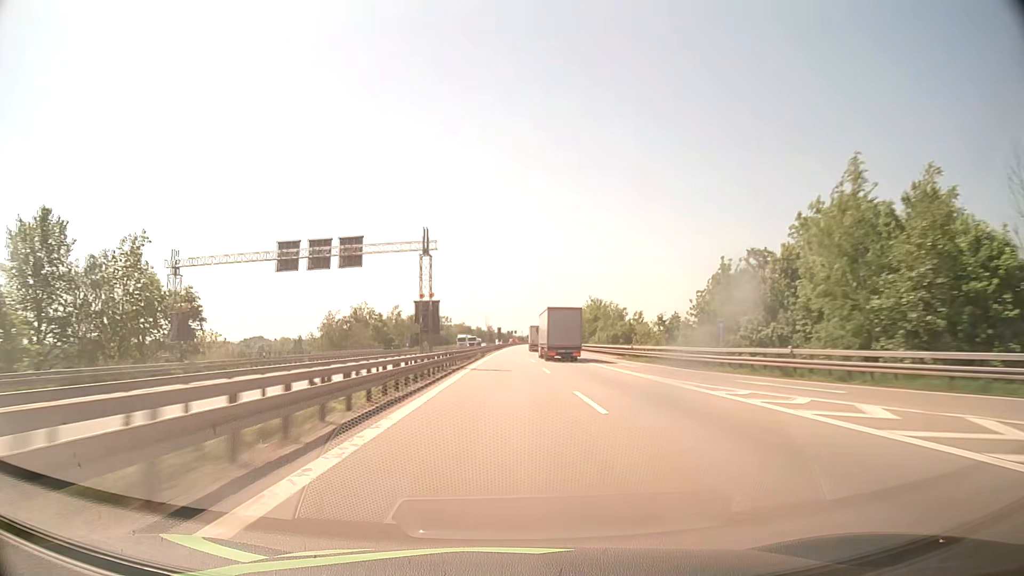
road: motorway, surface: asphalt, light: Day
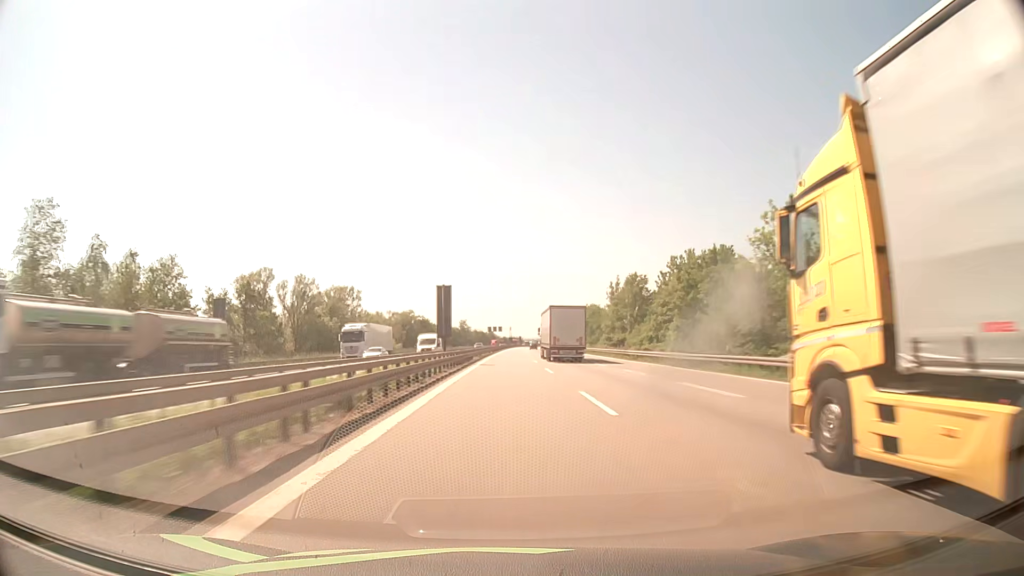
(+1.3, +126.8) m; +1°
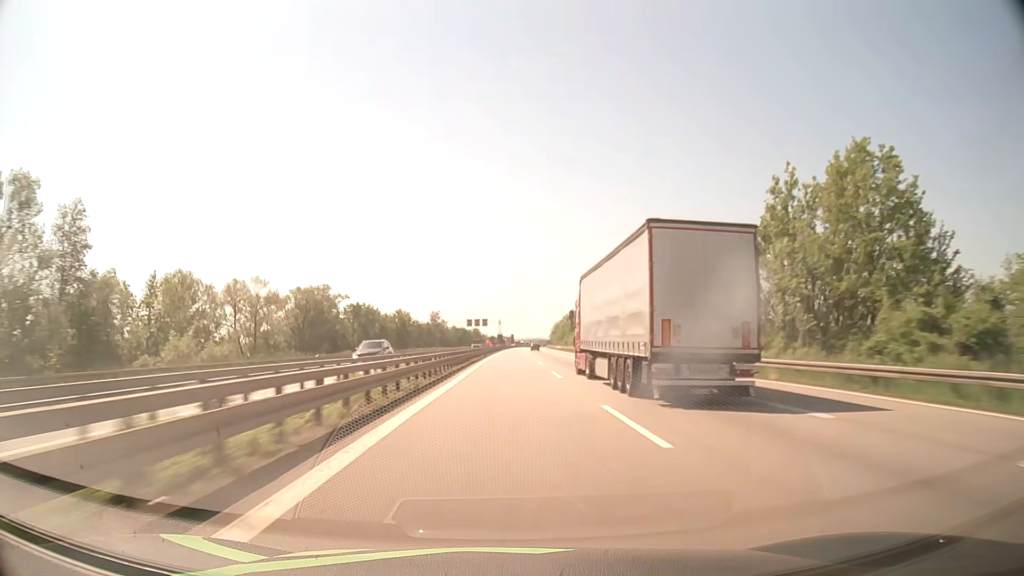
(+0.6, +76.2) m; +1°
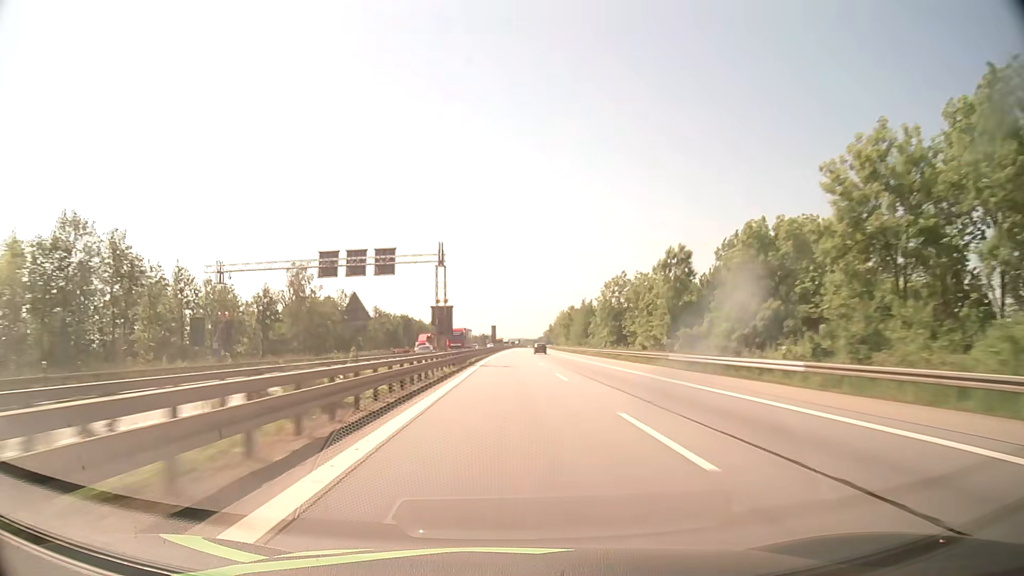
(+1.6, +126.9) m; +1°
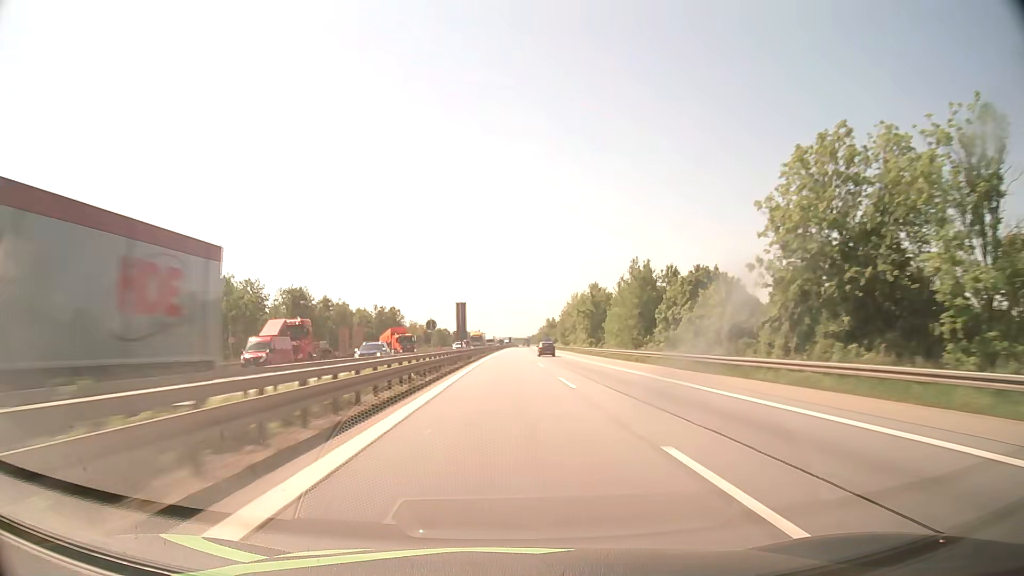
(+0.8, +76.2) m; +1°
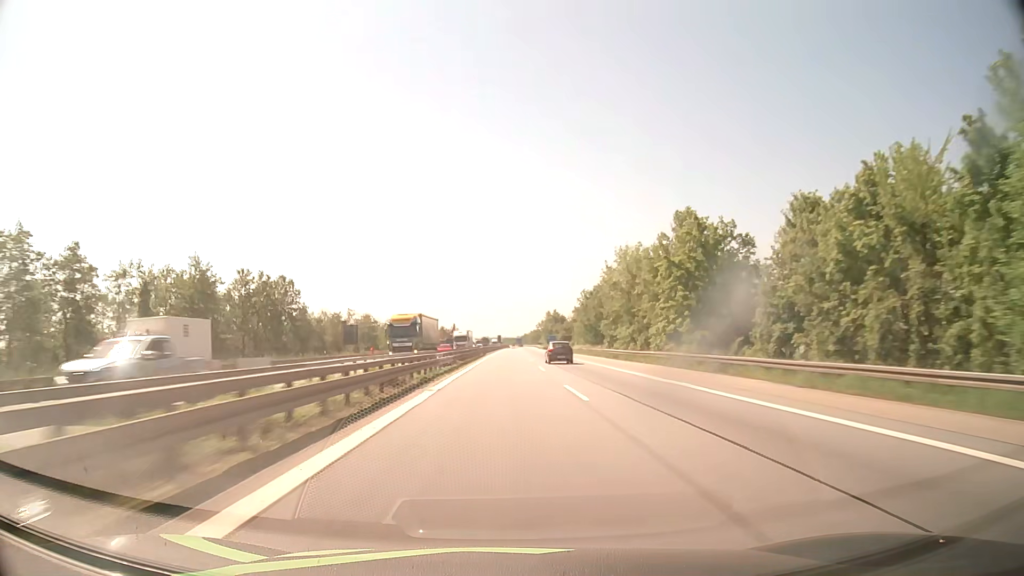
(+0.6, +76.3) m; +1°
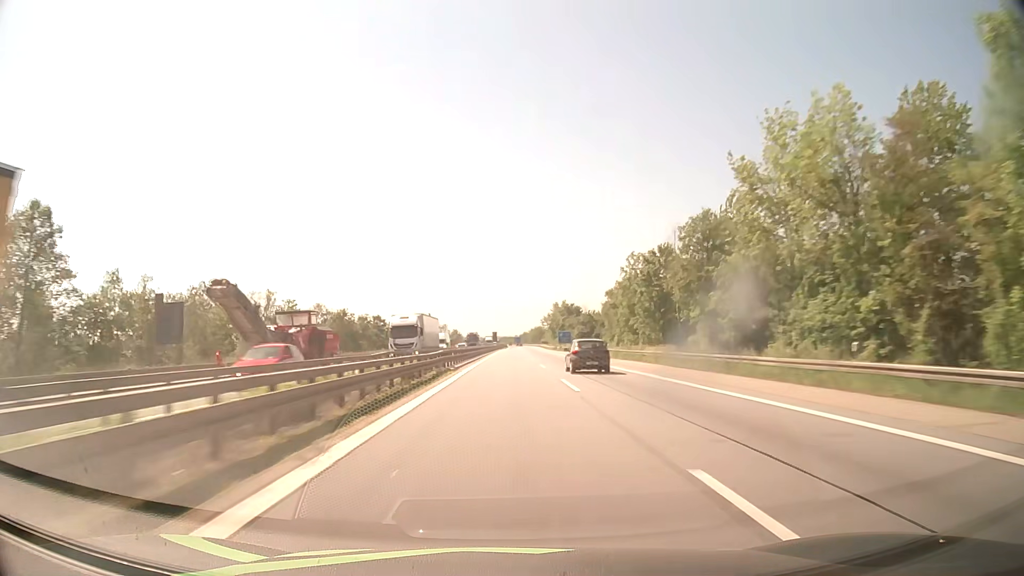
(+0.1, +50.9) m; 0°
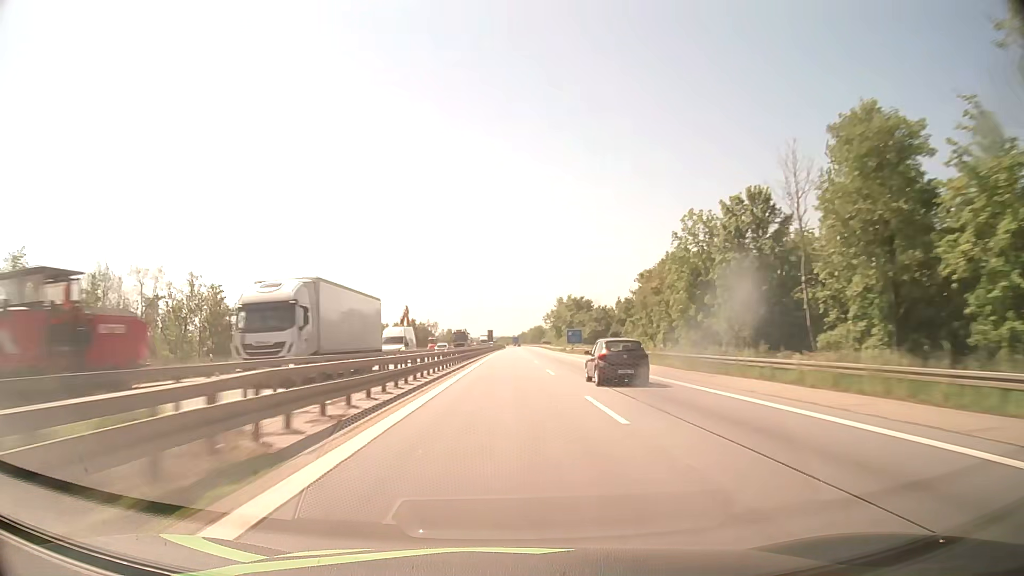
(0.0, +25.4) m; 0°
(0, +10) (0, +20) (0, +30) (0, +40) (0, +50) (0, +60) (0, +70) (0, +80) (+1, +90) (+1, +100) m
